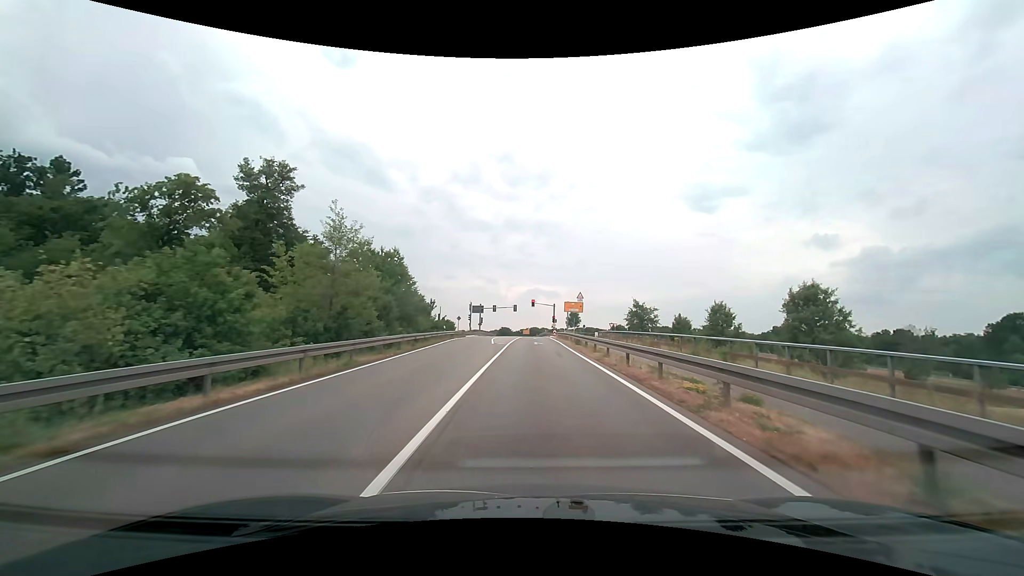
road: secondary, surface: asphalt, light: Day
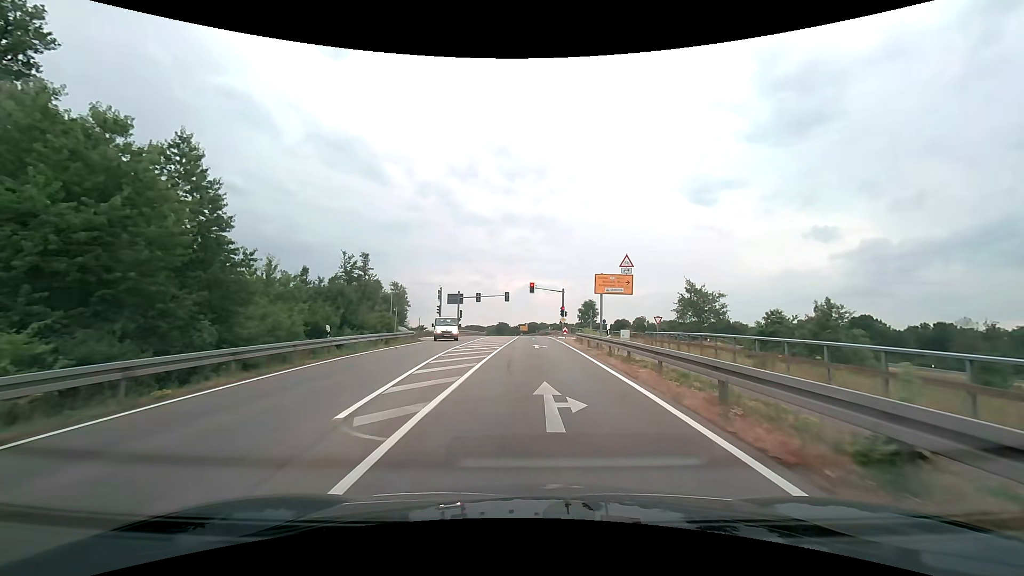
(+0.2, +27.9) m; 0°
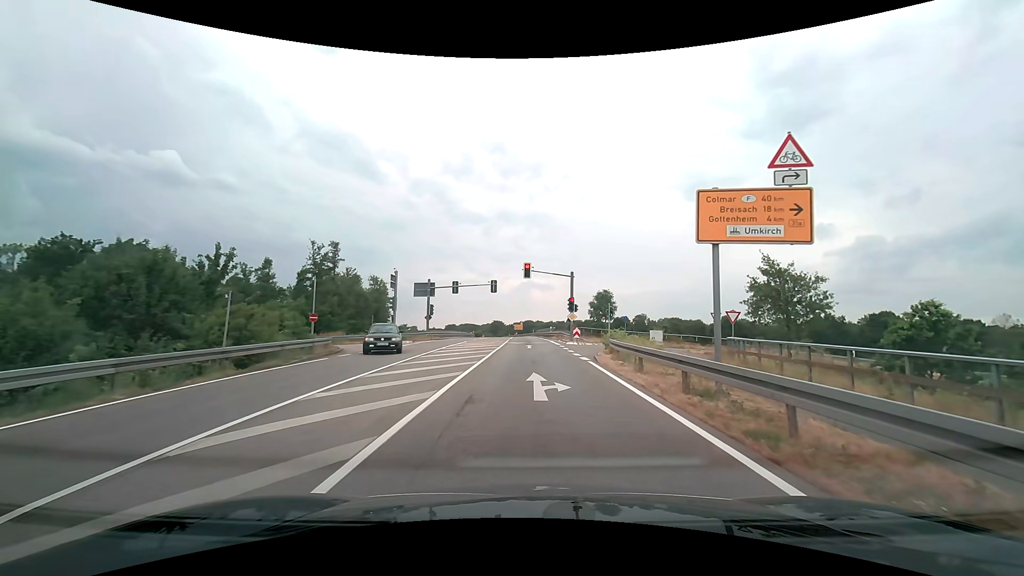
(+0.2, +18.1) m; 0°
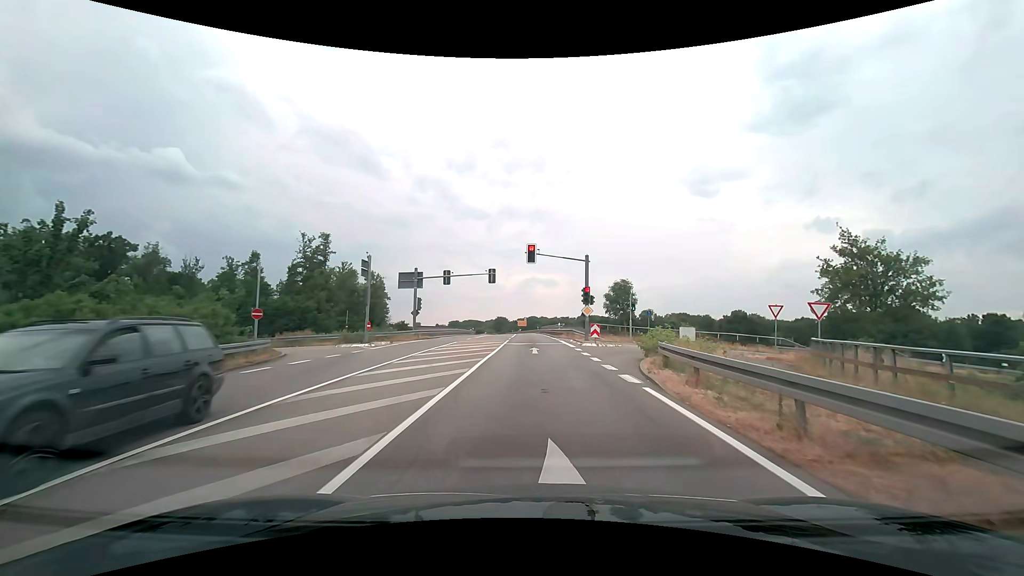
(0.0, +7.9) m; 0°
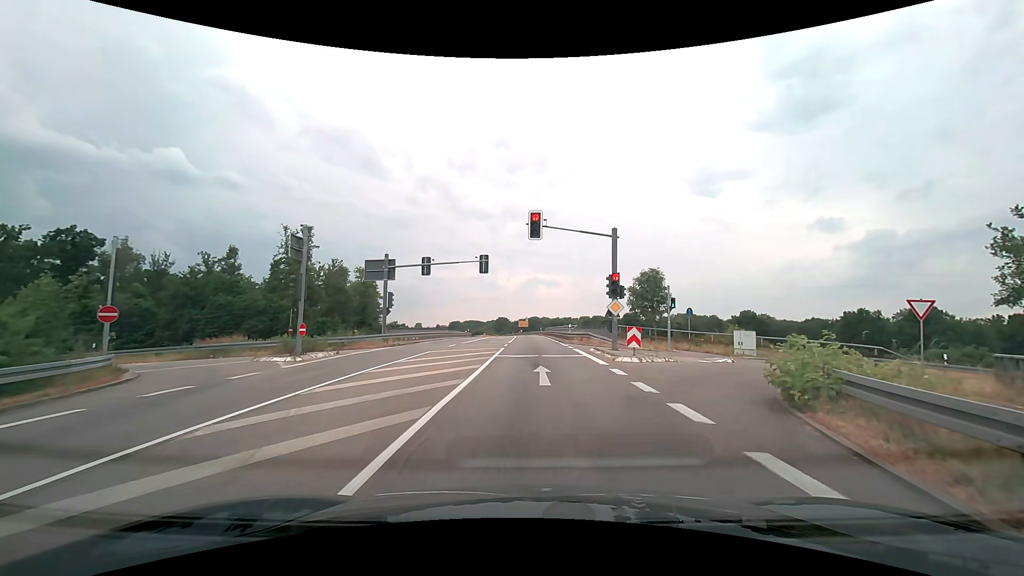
(0.0, +9.9) m; +1°
(0, +10) (0, +20) (0, +30) (0, +40) (-1, +50) (-1, +60) (-1, +70) (-2, +80) (-2, +90) (-3, +100) m
